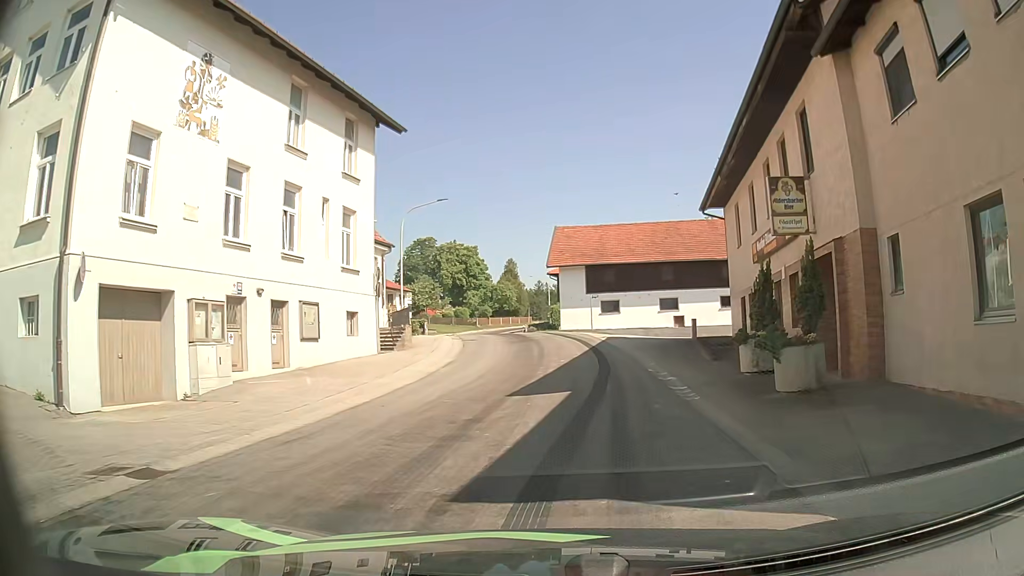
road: tertiary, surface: asphalt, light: Day
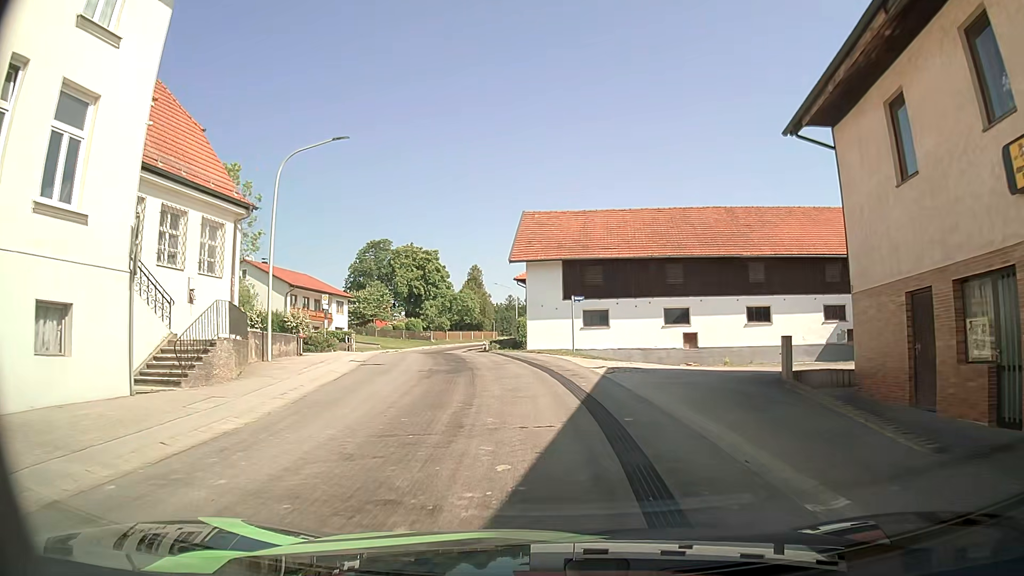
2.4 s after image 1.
(+0.7, +14.9) m; +3°
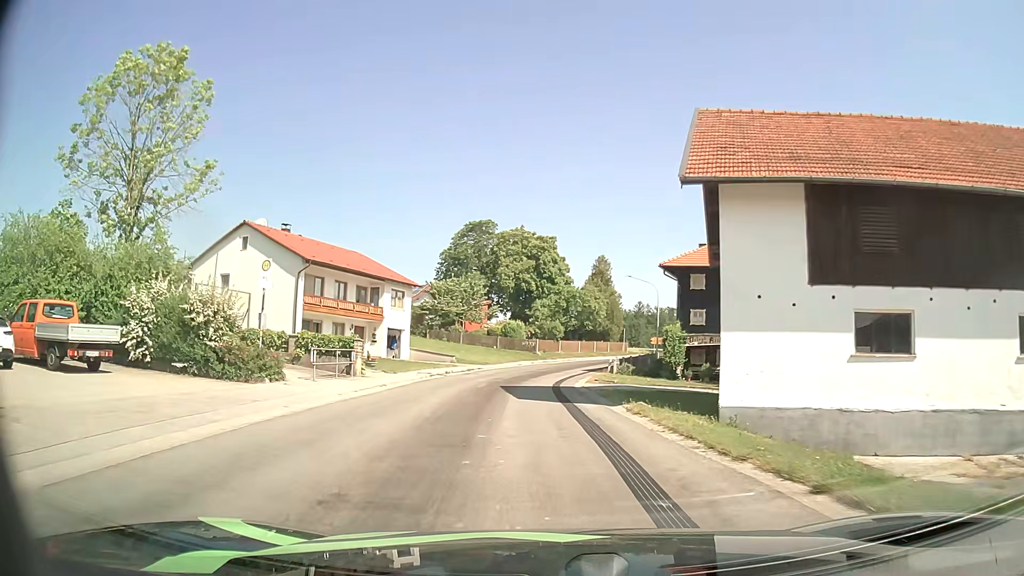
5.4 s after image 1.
(-1.6, +23.6) m; -9°
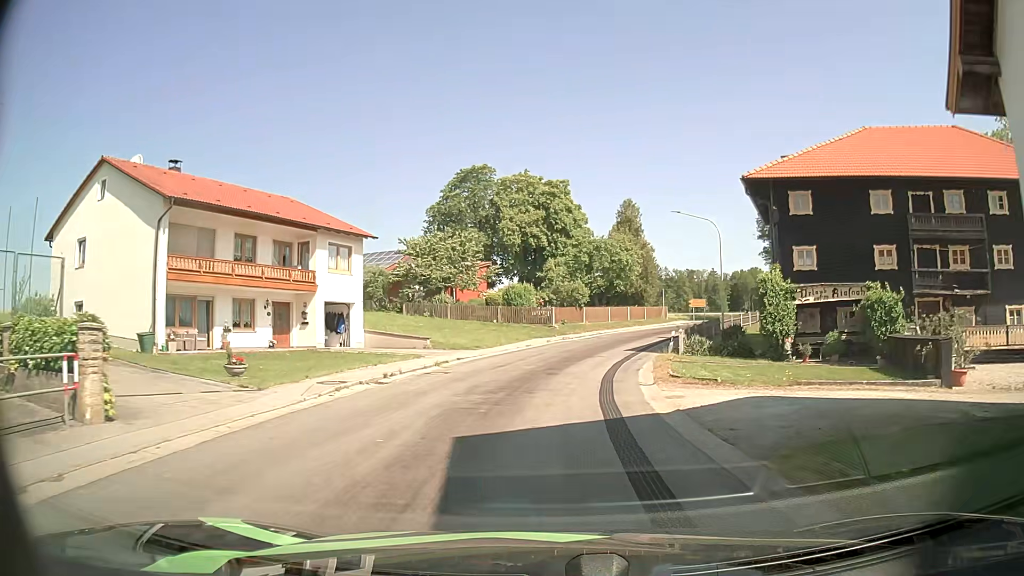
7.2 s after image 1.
(-0.6, +16.9) m; -2°
(0, +10) (+1, +20) (+3, +30) (+6, +39) (+11, +48) (+16, +57) (+19, +66) (+14, +74) (+4, +78) (-5, +80) m
